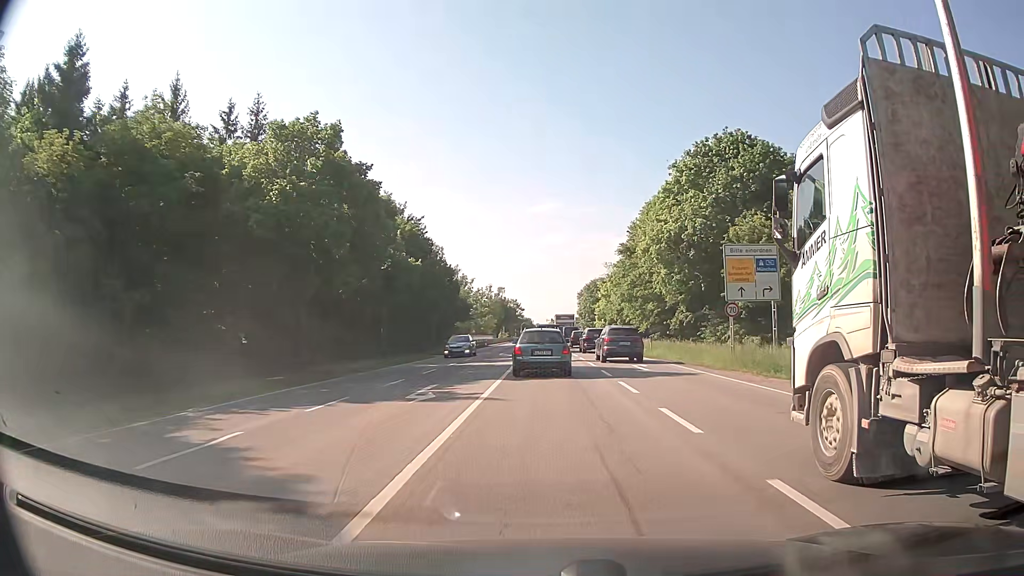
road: secondary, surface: asphalt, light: Day
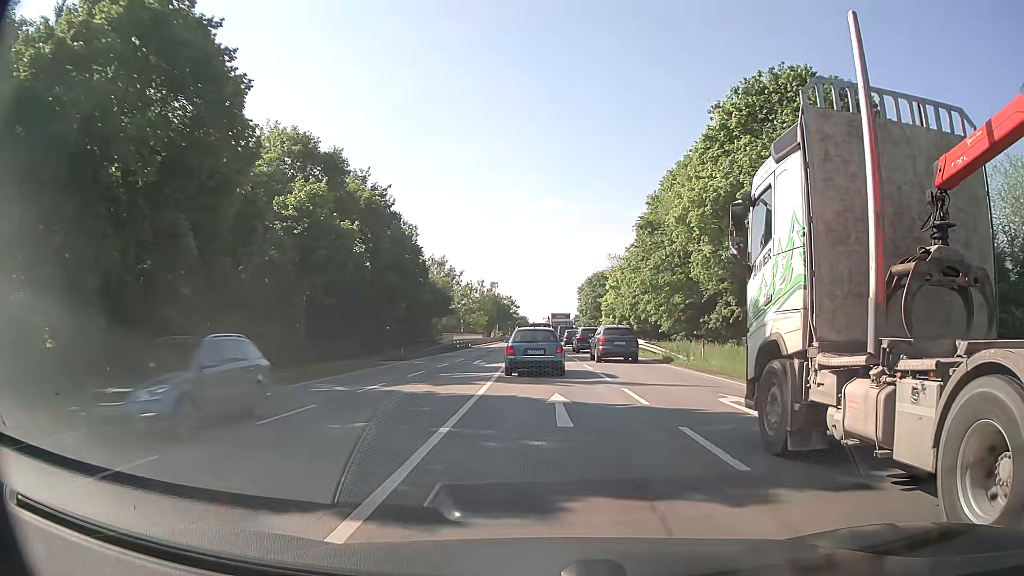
(+0.1, +14.3) m; 0°
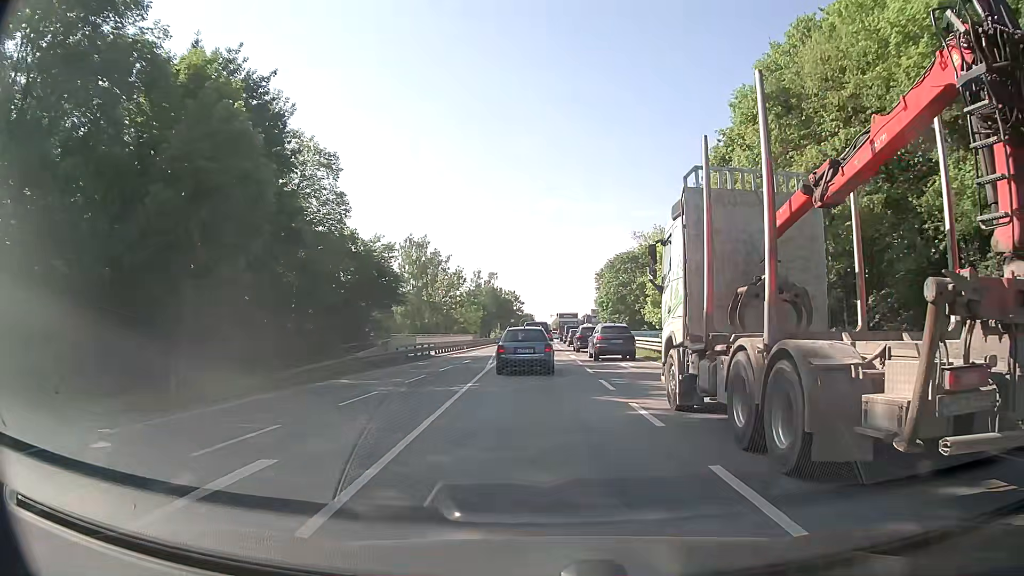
(0.0, +26.6) m; 0°
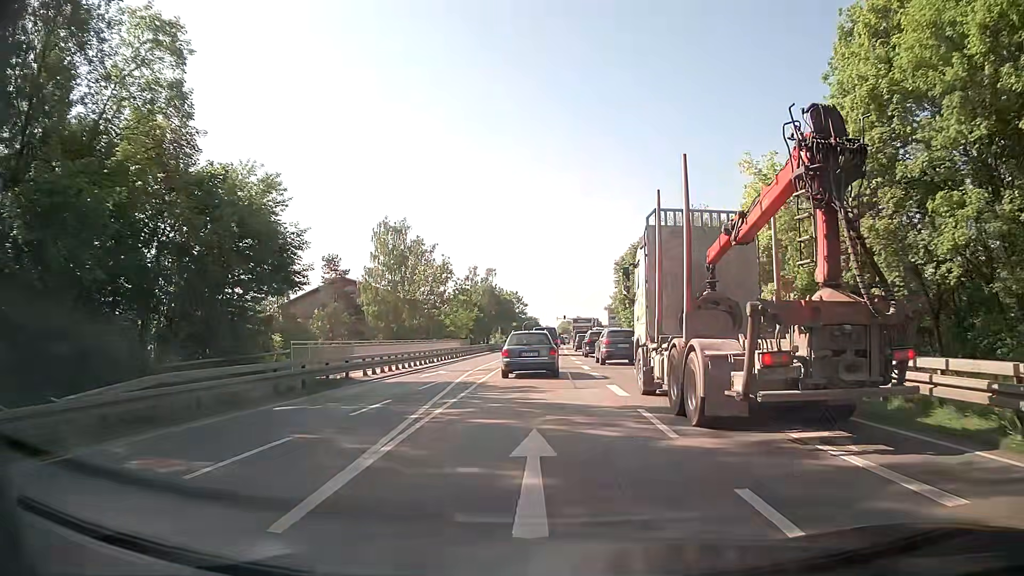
(-0.2, +18.8) m; -1°
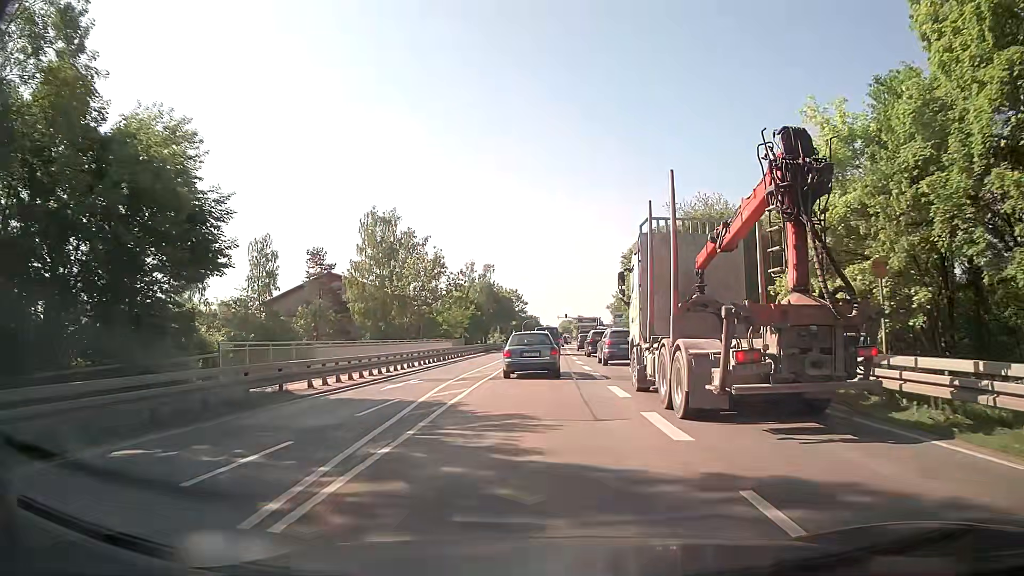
(0.0, +6.3) m; 0°
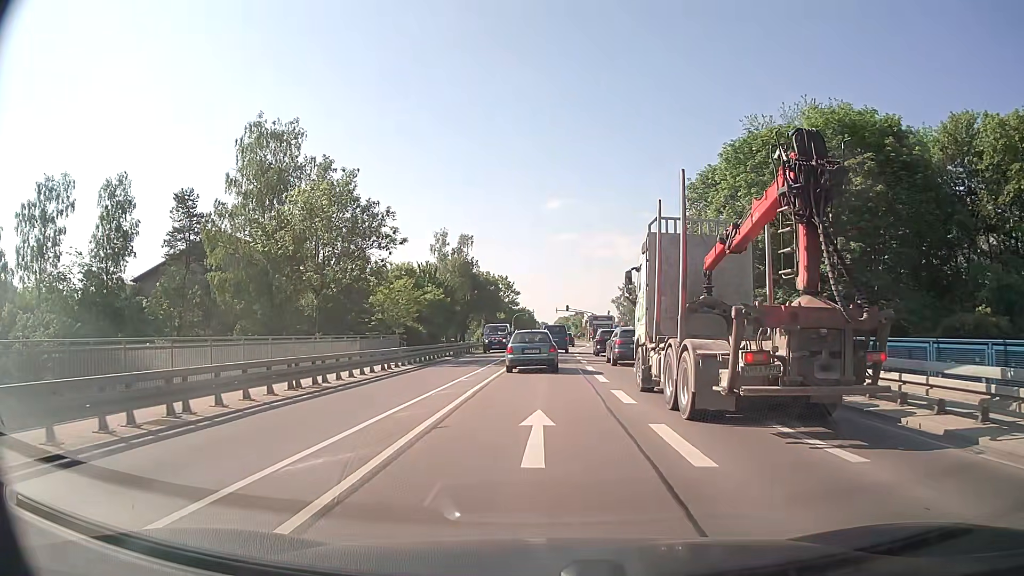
(+0.2, +31.8) m; 0°
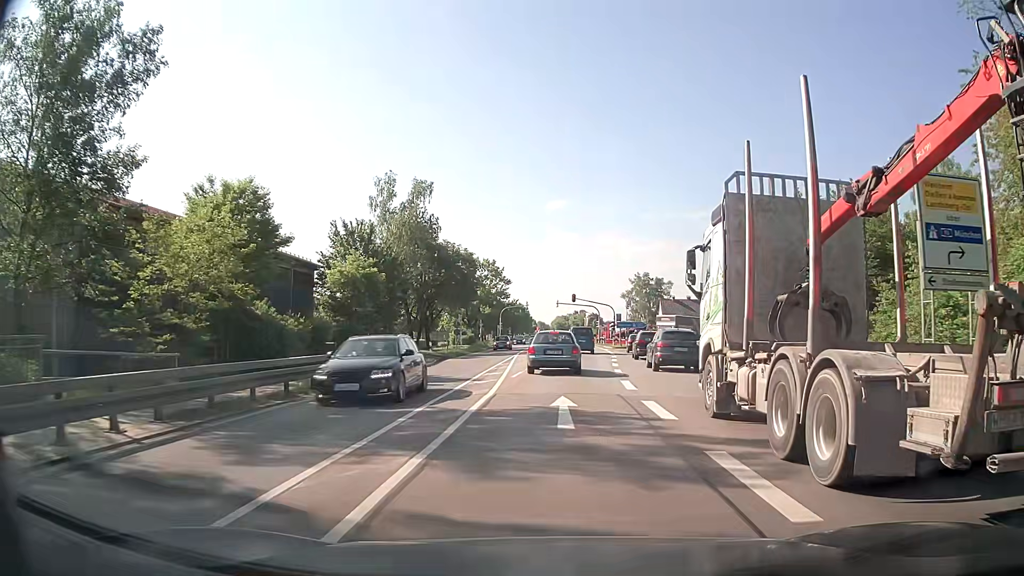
(+0.1, +32.1) m; 0°
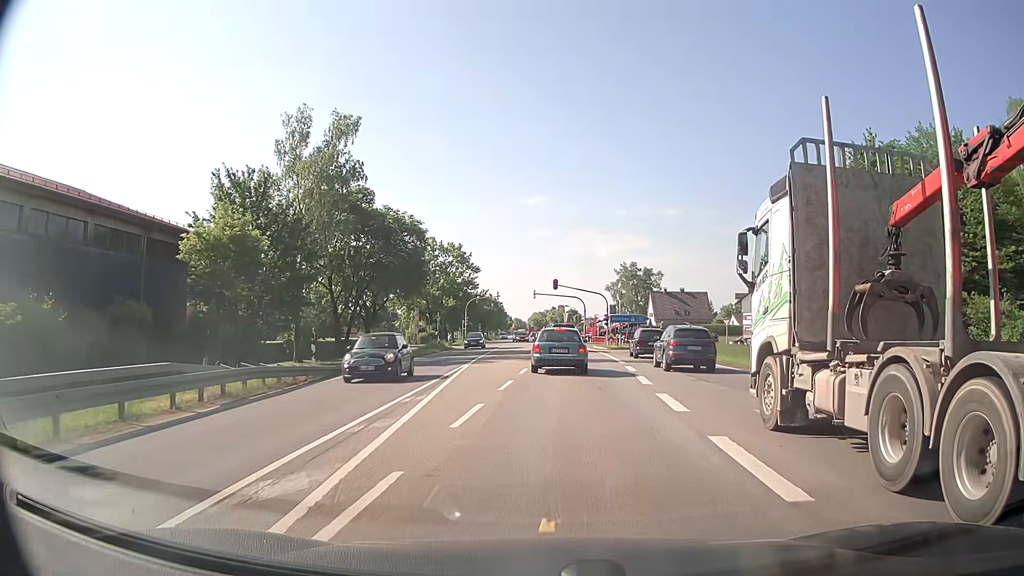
(+0.3, +17.7) m; +2°
(0, +10) (0, +20) (+1, +30) (+1, +40) (+1, +50) (+1, +60) (+1, +70) (+1, +80) (+1, +90) (+1, +100) m
